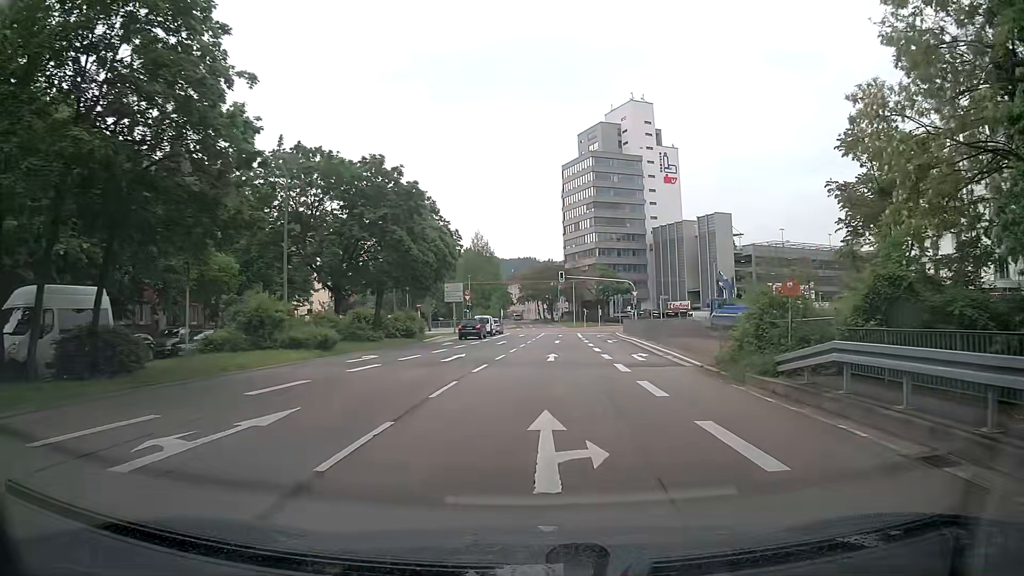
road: primary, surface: asphalt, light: Day
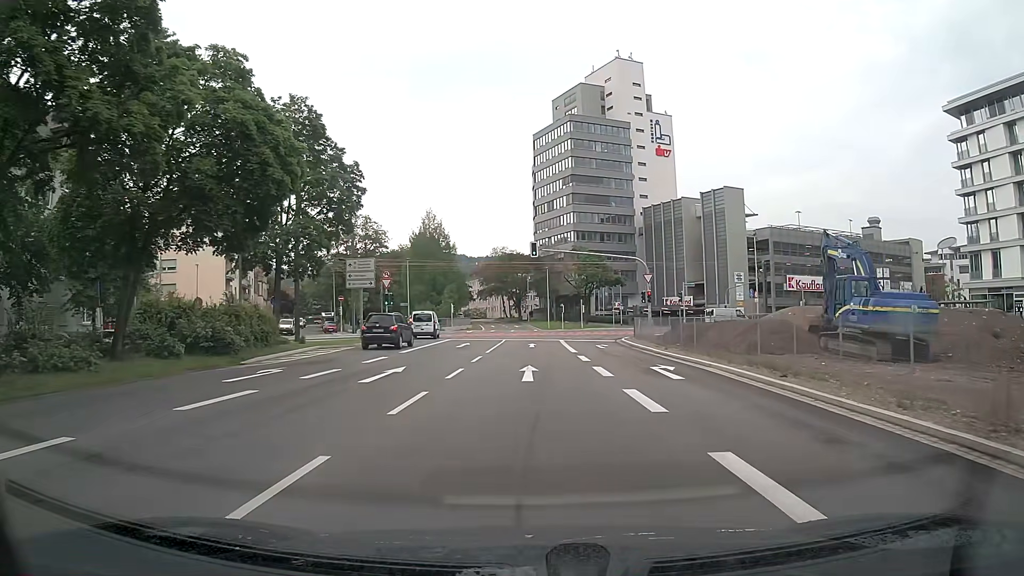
(+0.8, +26.7) m; +3°
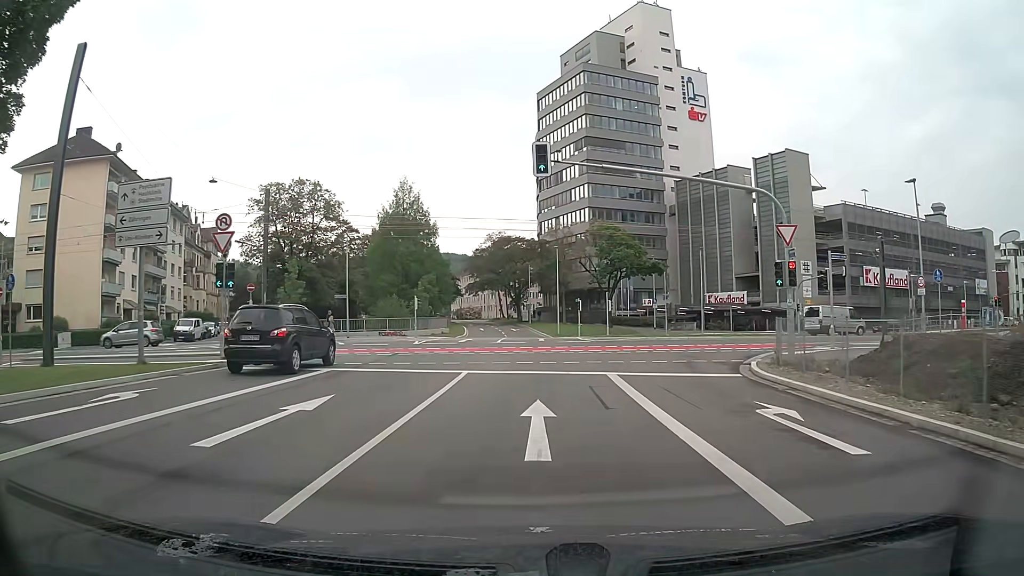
(0.0, +26.2) m; -1°
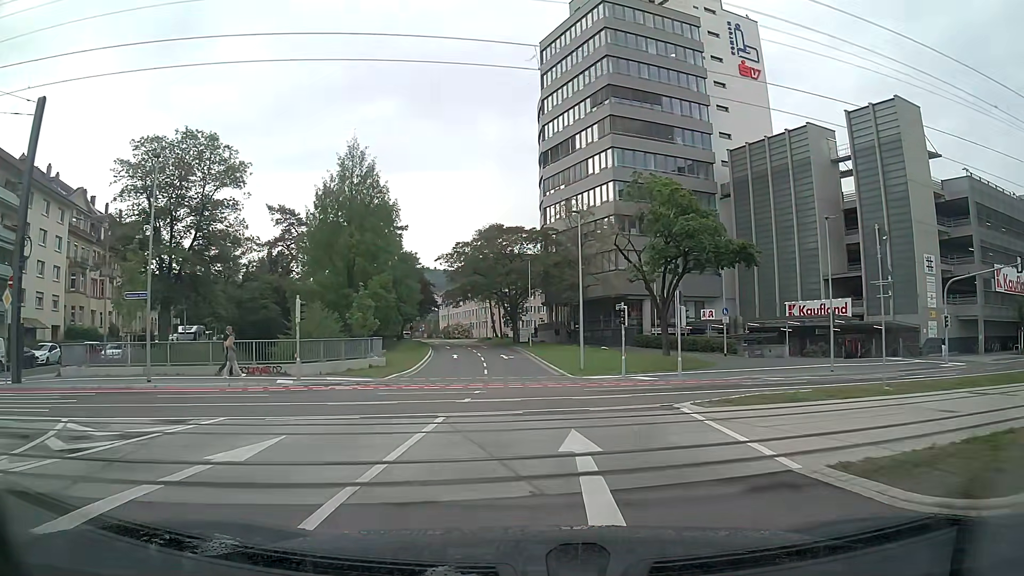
(+0.2, +27.5) m; 0°
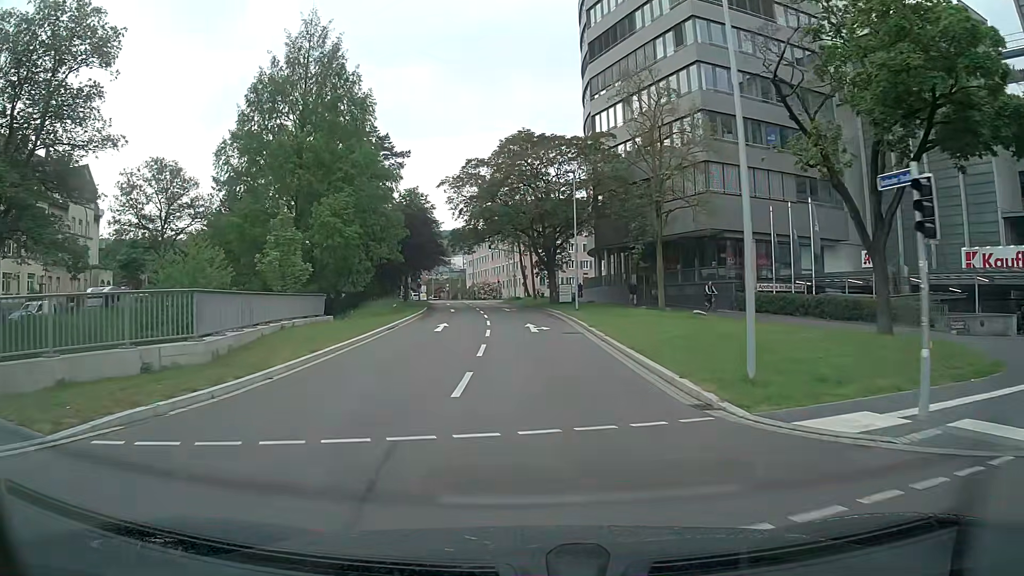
(-0.4, +22.5) m; -4°
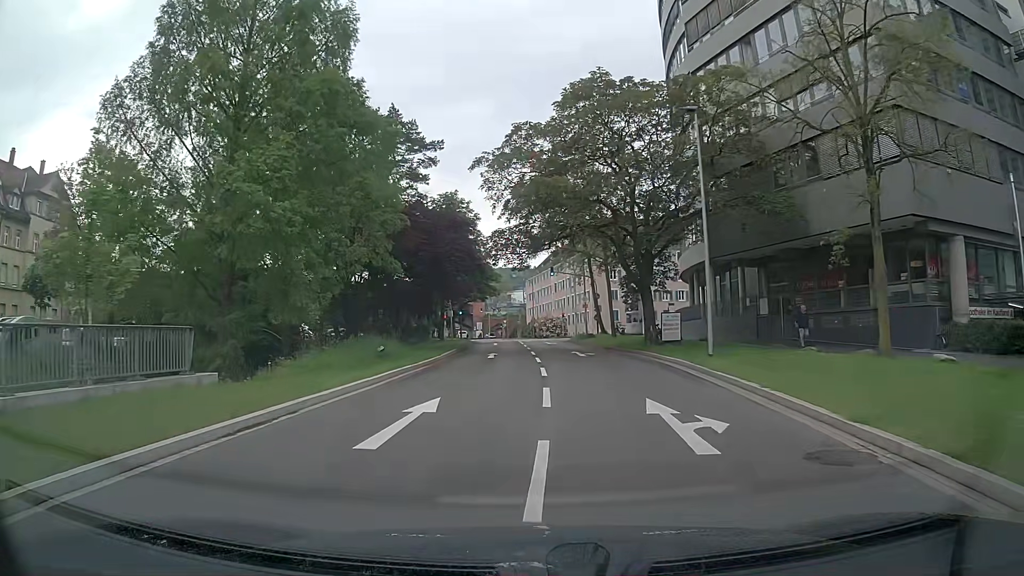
(-0.8, +17.7) m; -5°
